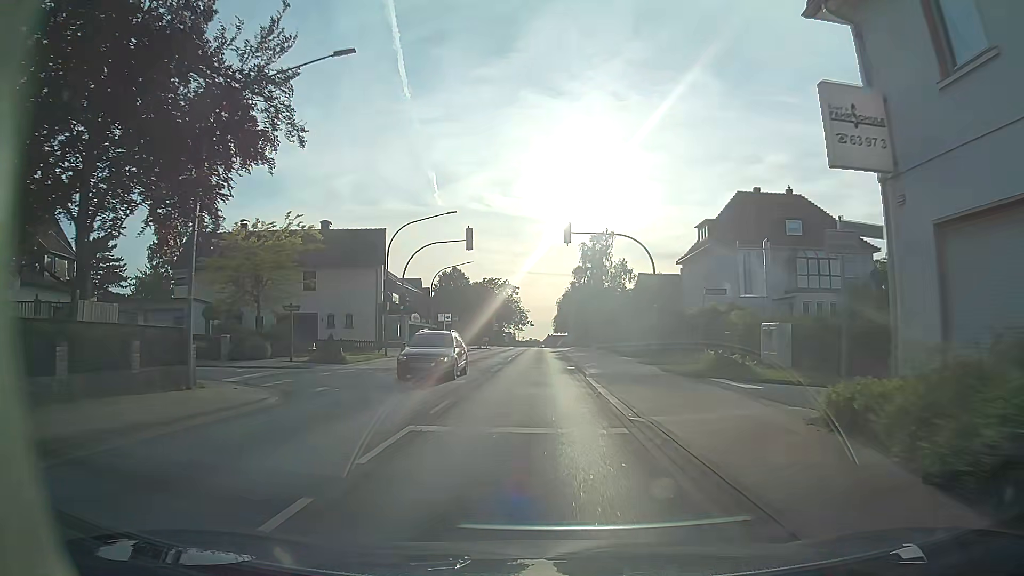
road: primary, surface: asphalt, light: Day
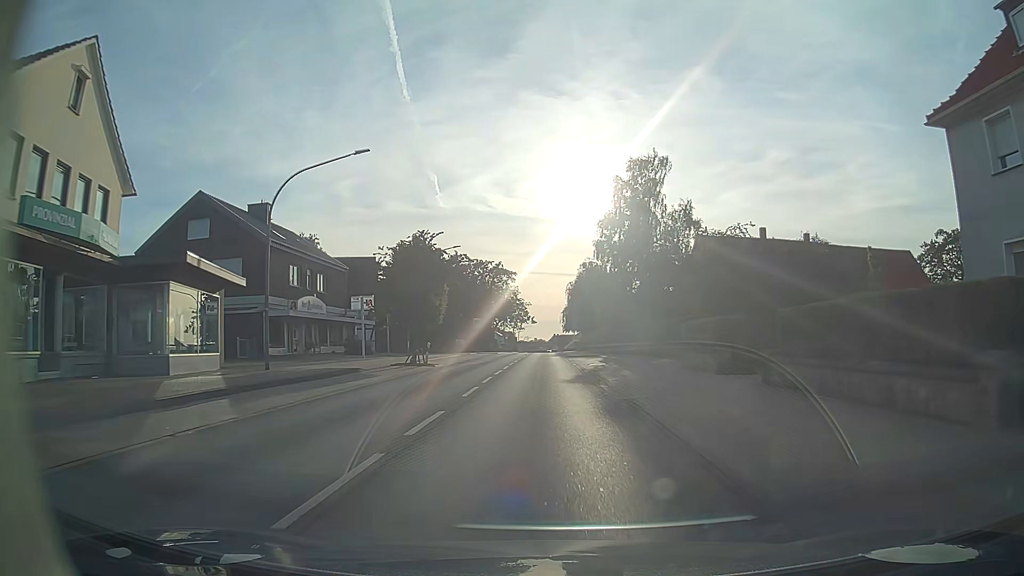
(-0.1, +37.8) m; 0°
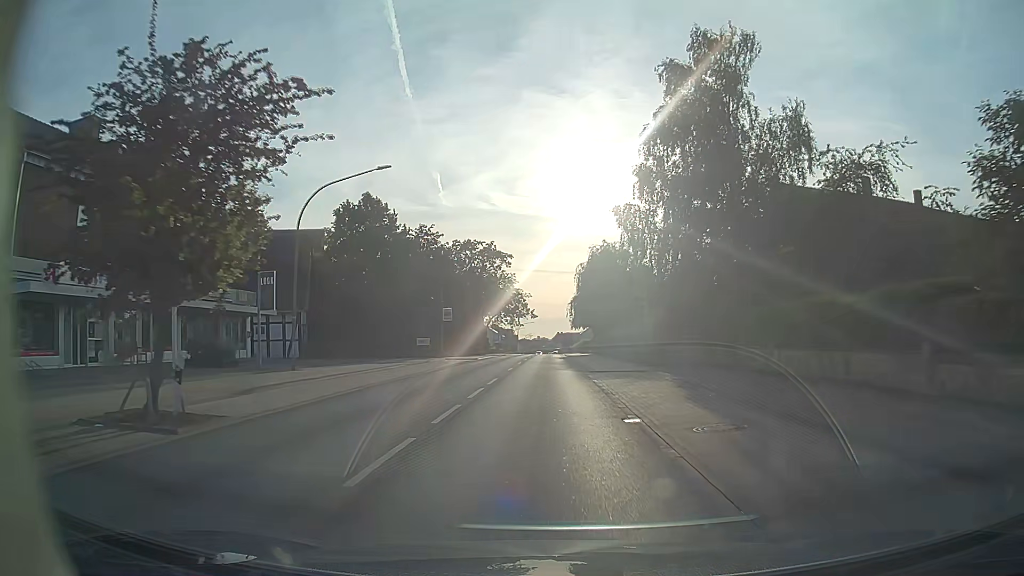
(-0.1, +22.8) m; 0°
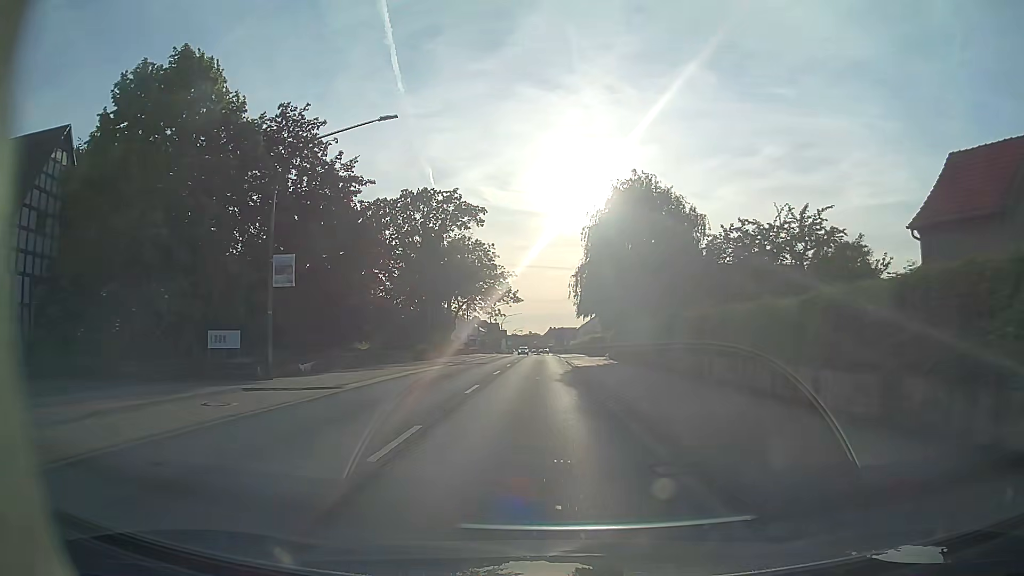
(+0.2, +30.6) m; 0°
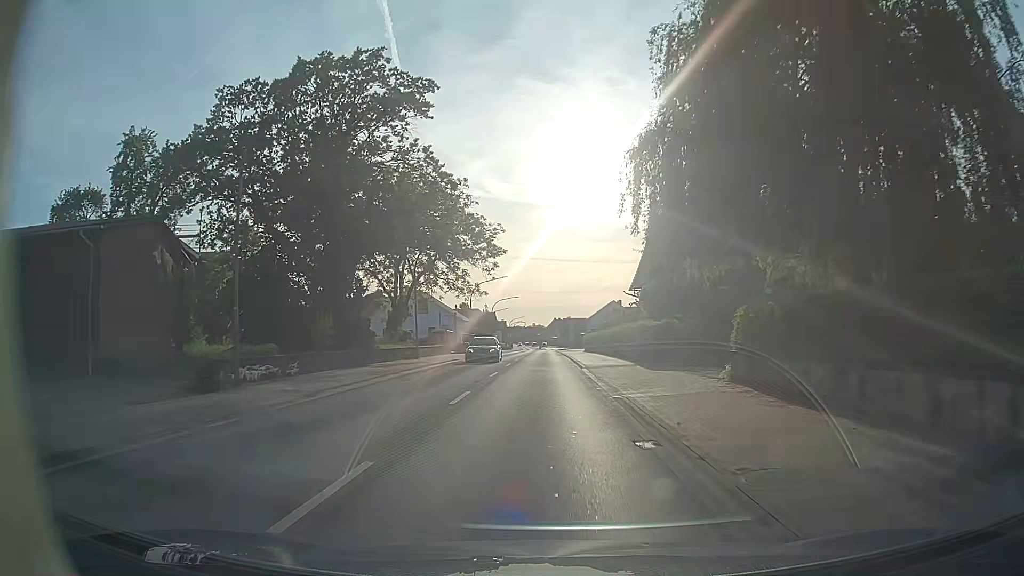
(0.0, +30.8) m; 0°
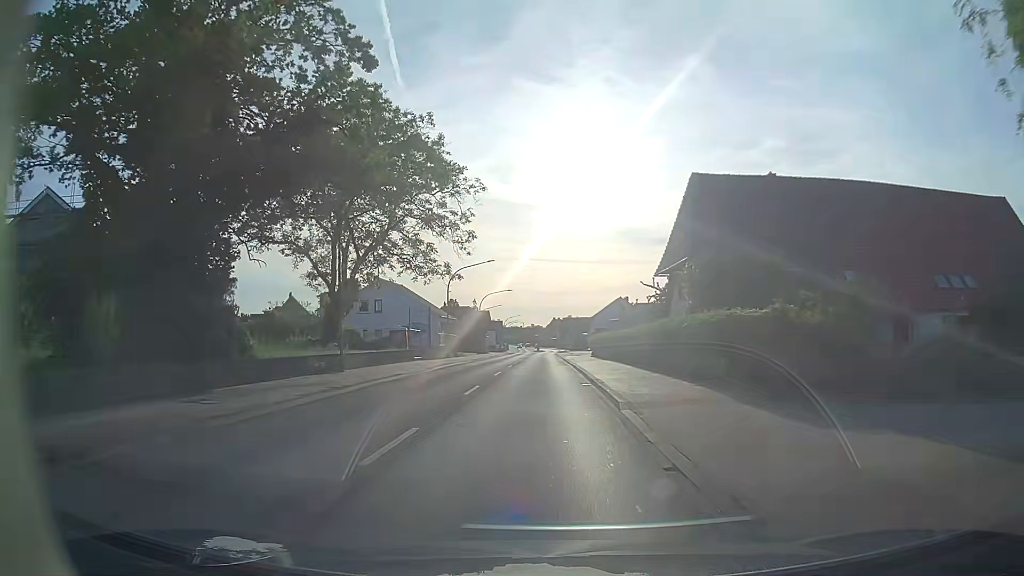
(0.0, +15.5) m; 0°
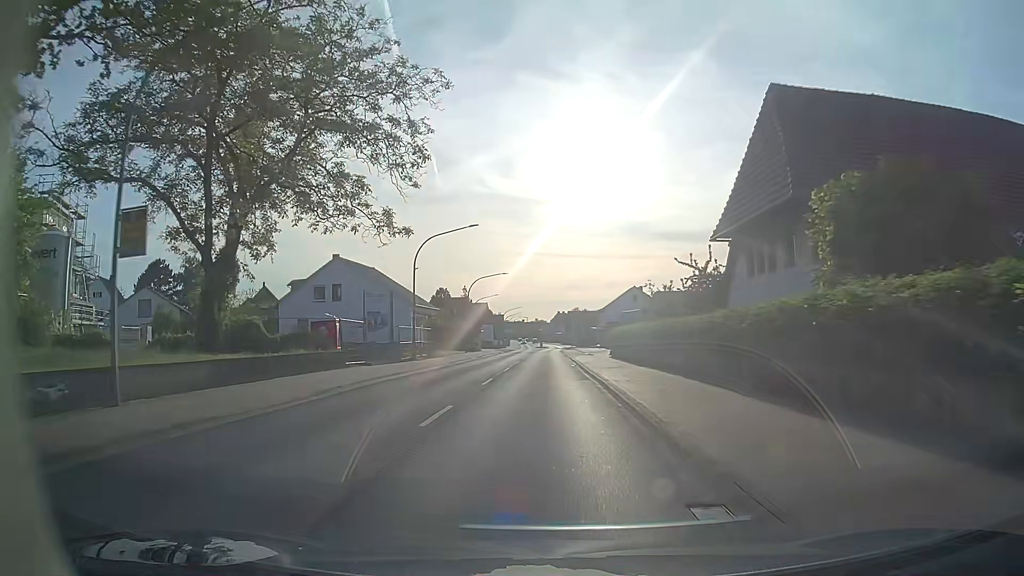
(+0.1, +15.4) m; 0°
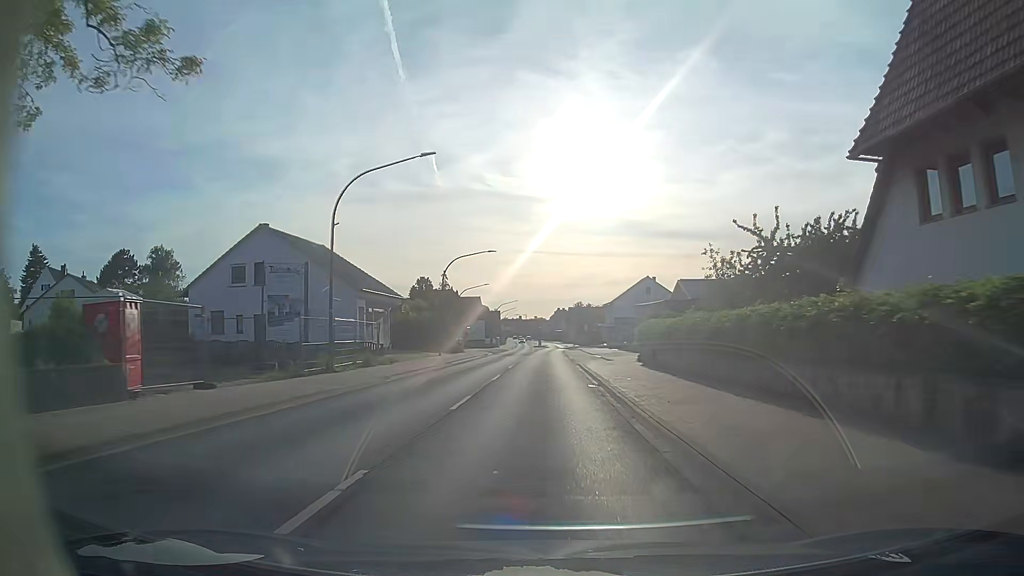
(-0.1, +15.5) m; 0°
(0, +10) (0, +20) (0, +30) (0, +40) (0, +50) (0, +60) (0, +70) (+1, +80) (+1, +90) (+2, +100) m
